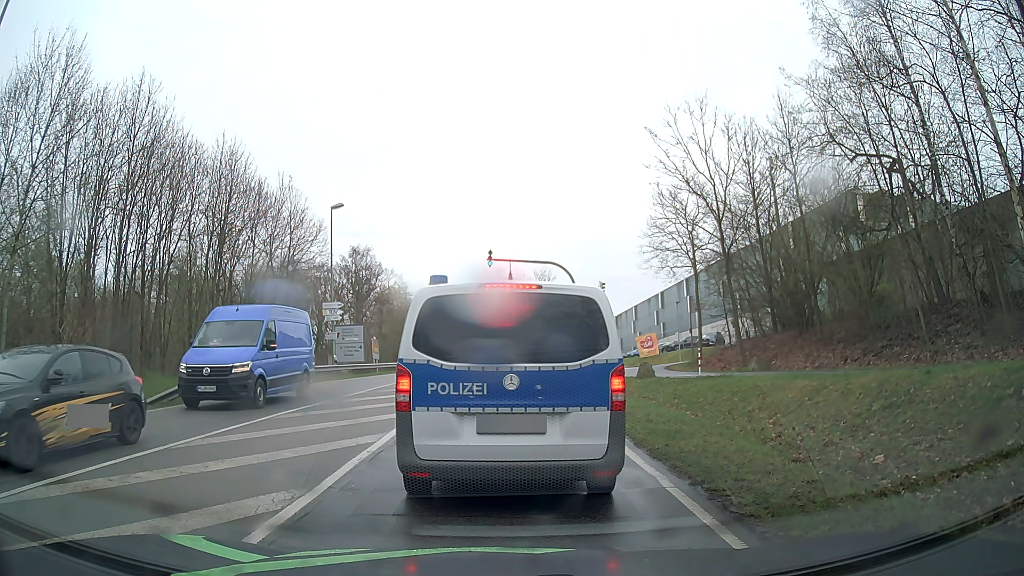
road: secondary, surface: asphalt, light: Day
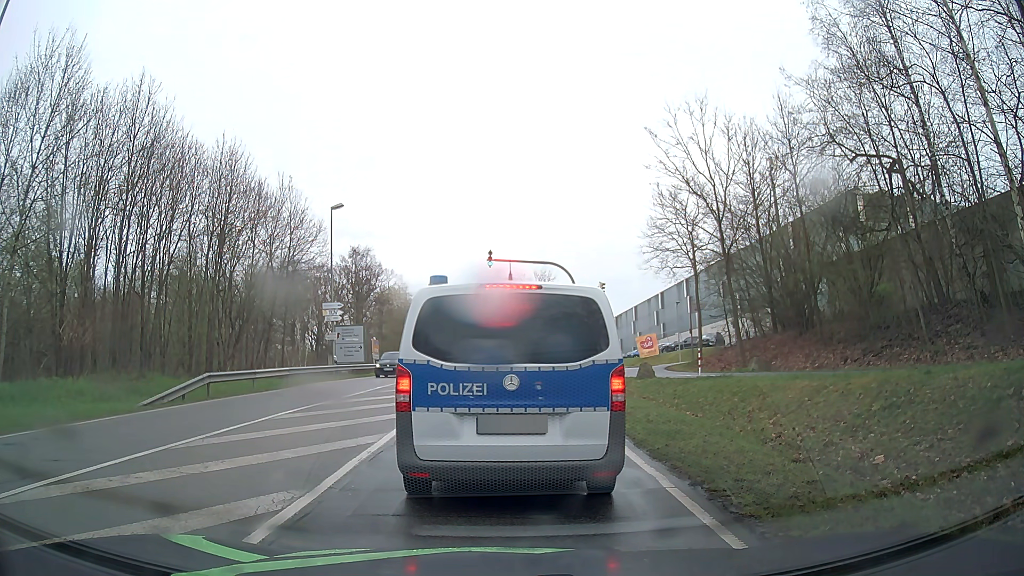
(0.0, 0.0) m; 0°
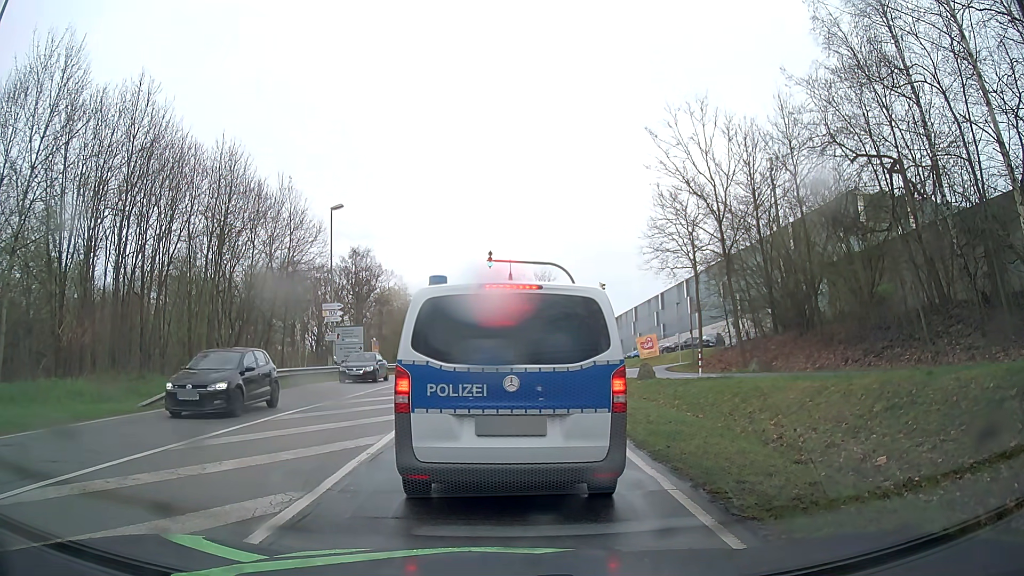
(0.0, 0.0) m; 0°
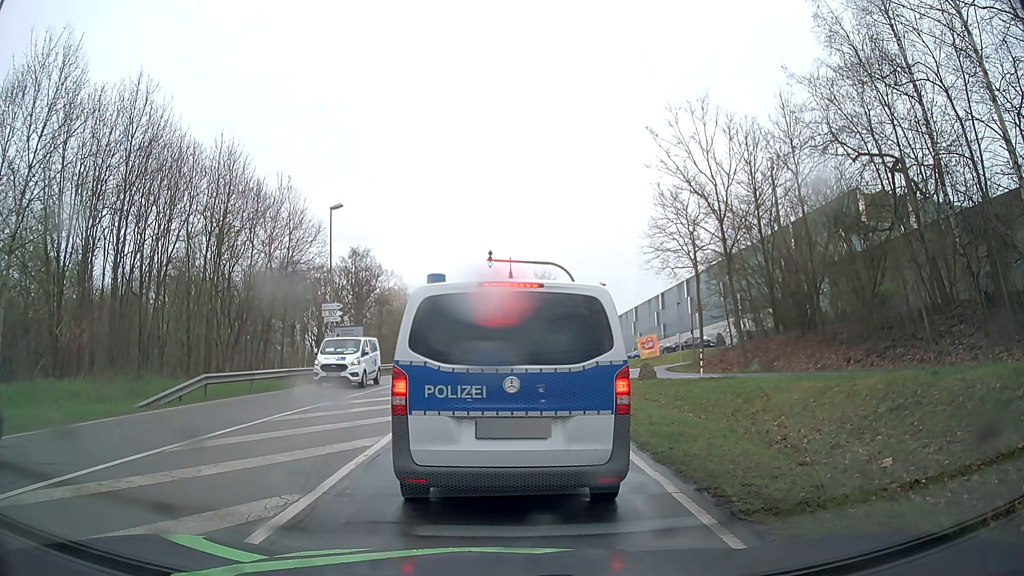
(0.0, +0.2) m; 0°
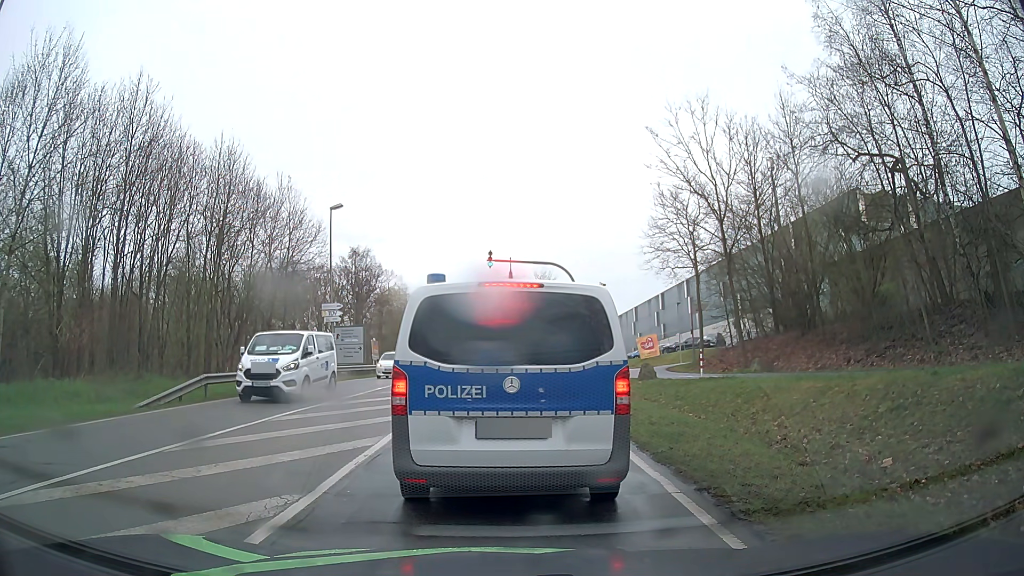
(0.0, 0.0) m; 0°
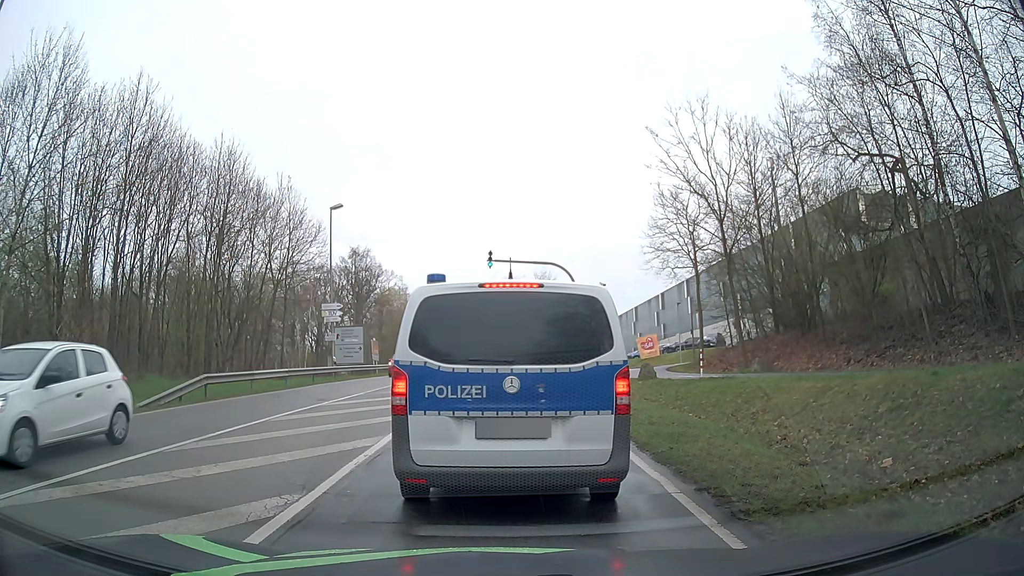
(0.0, 0.0) m; 0°
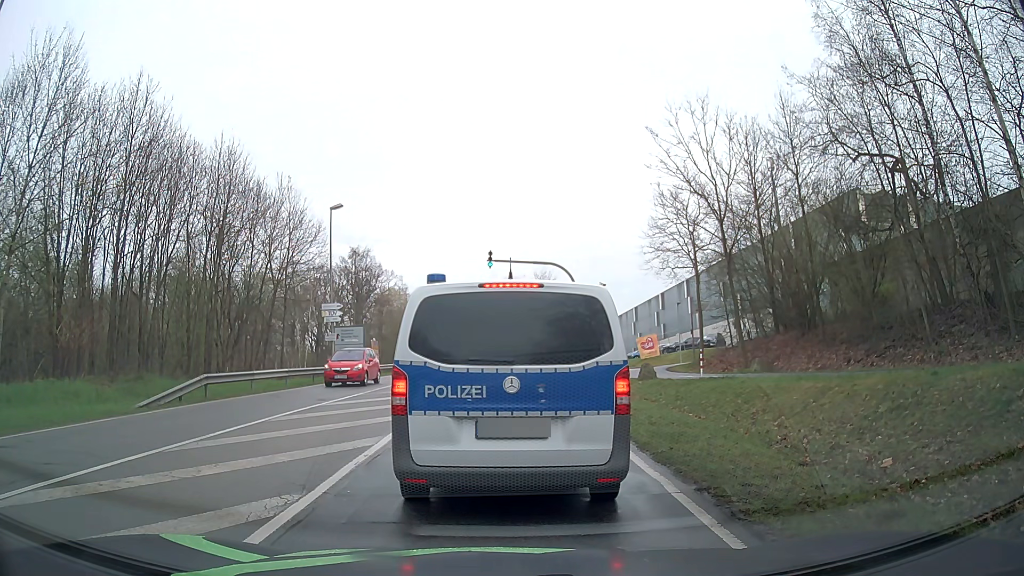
(0.0, 0.0) m; 0°
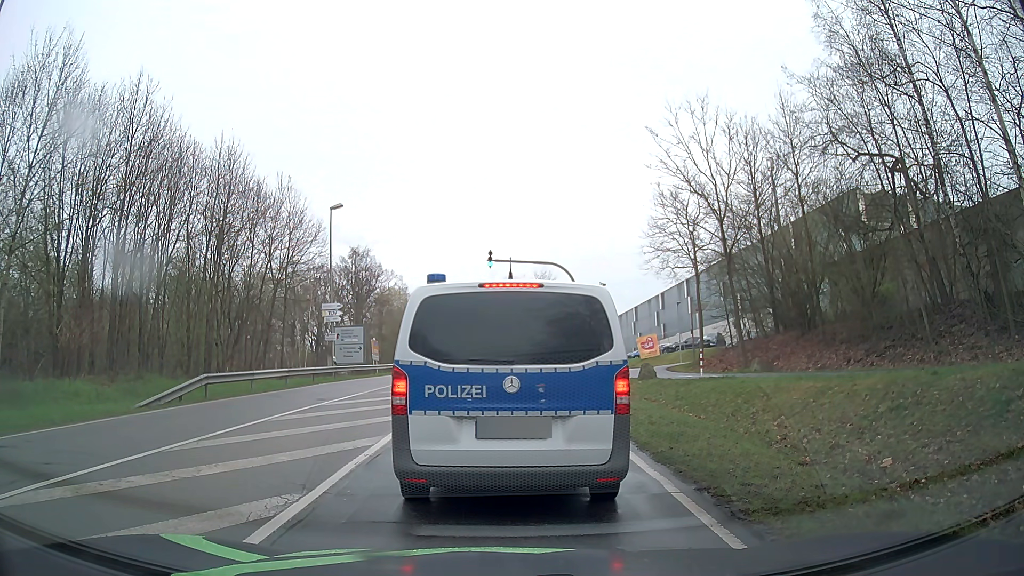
(0.0, 0.0) m; 0°
